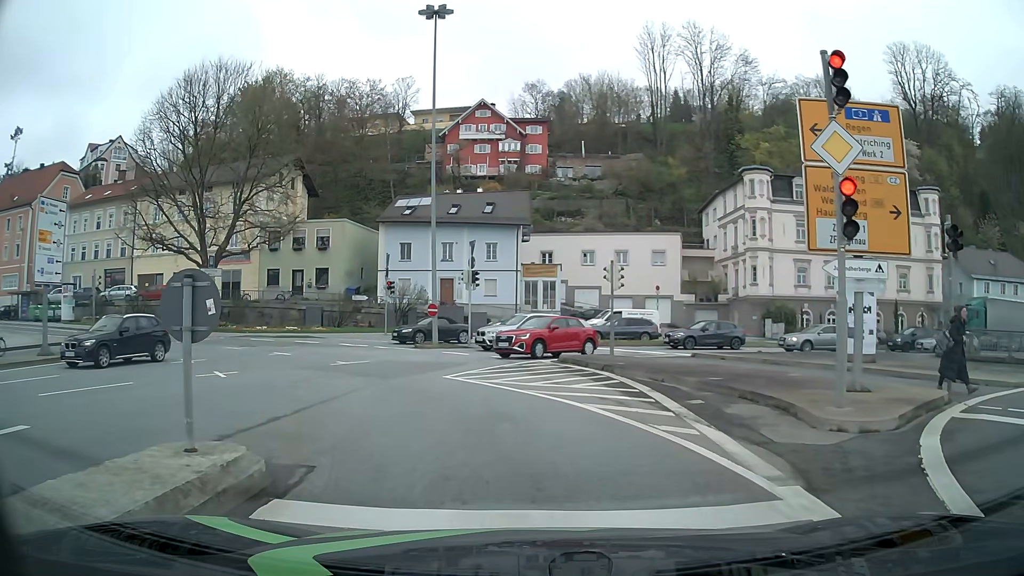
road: primary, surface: asphalt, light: Day
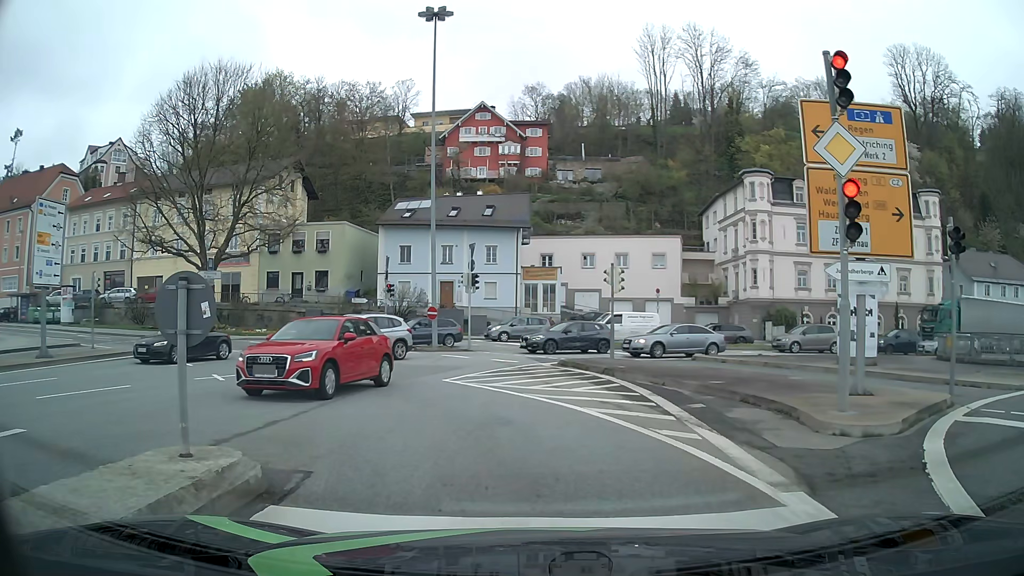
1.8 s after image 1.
(0.0, +0.2) m; 0°
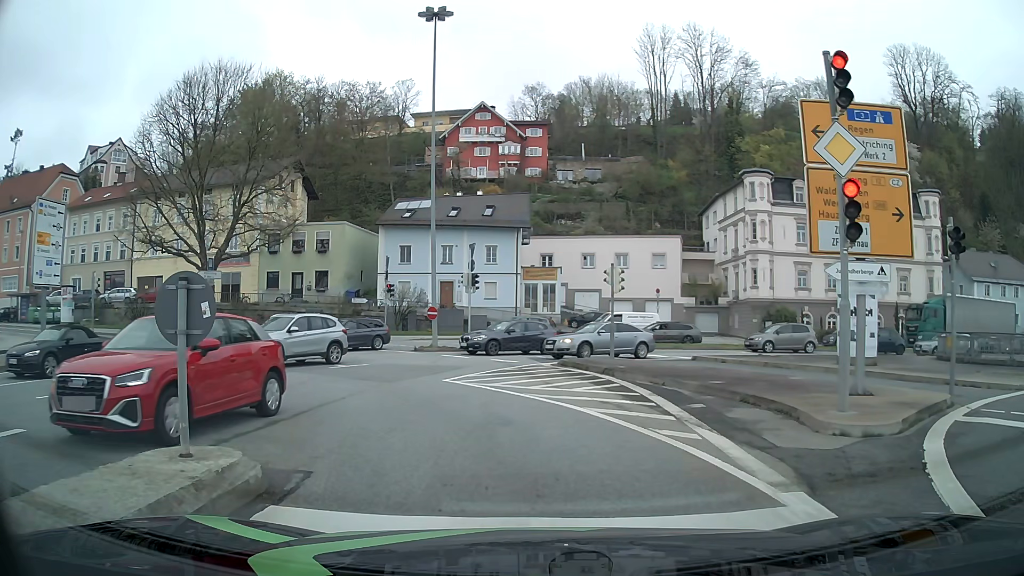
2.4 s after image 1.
(0.0, 0.0) m; 0°
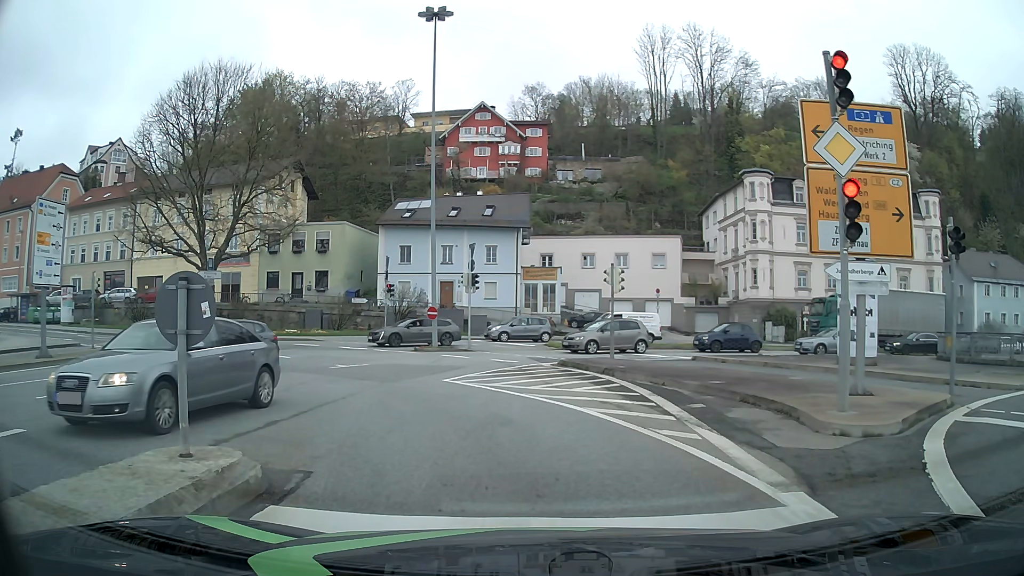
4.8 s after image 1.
(0.0, 0.0) m; 0°
(-1, +10) (-5, +19) (-12, +26) (-21, +31) (-30, +35) (-39, +39) (-49, +41) (-59, +43) (-69, +45) (-78, +48) m
